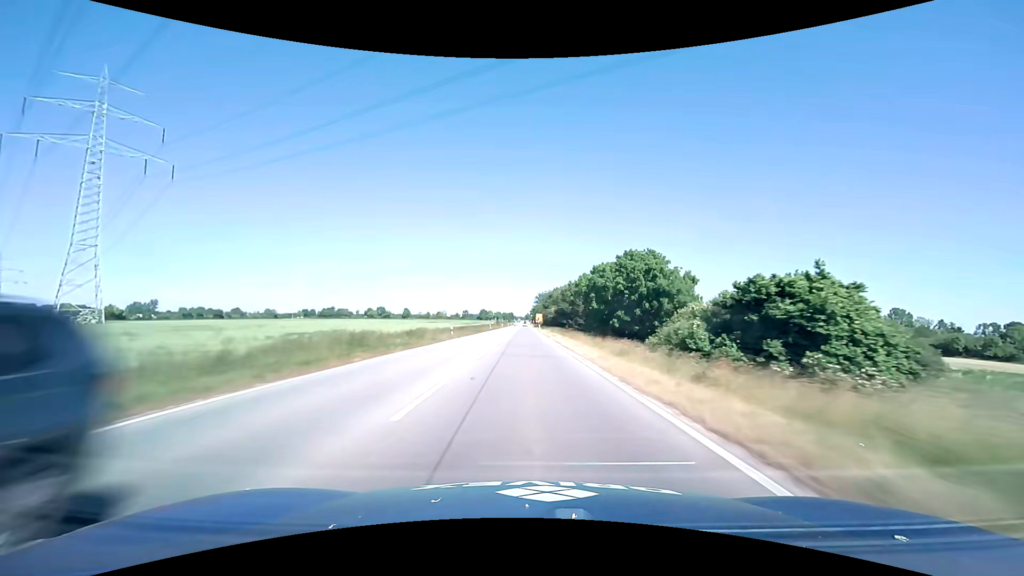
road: primary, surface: asphalt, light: Day
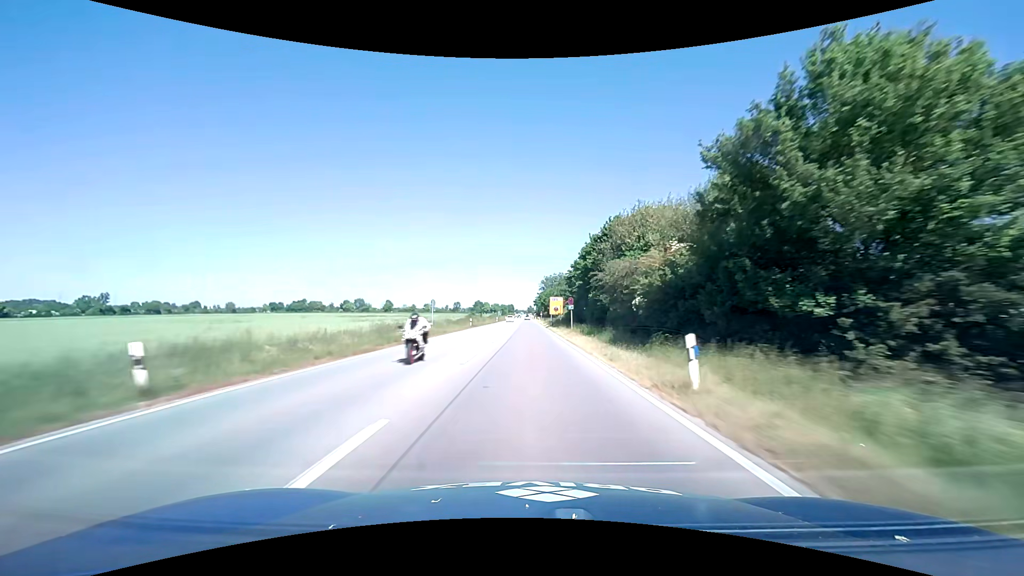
(-0.6, +86.7) m; 0°
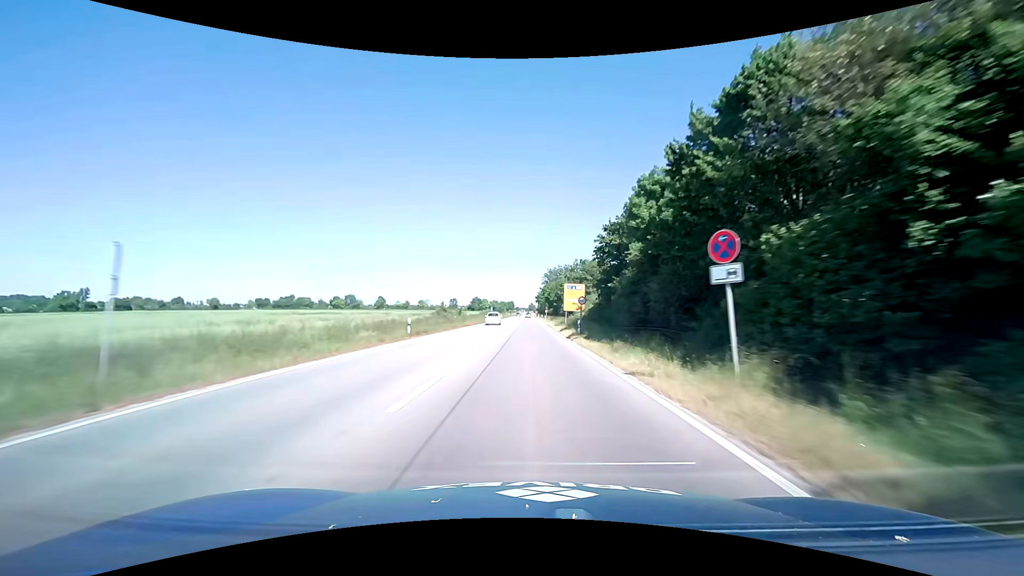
(-0.1, +30.2) m; 0°
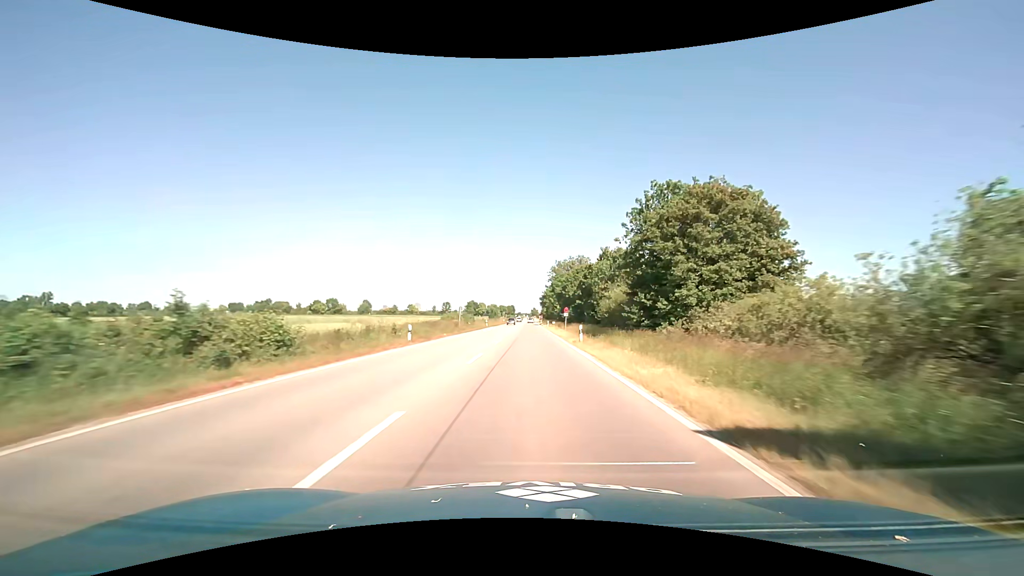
(-0.1, +50.4) m; 0°
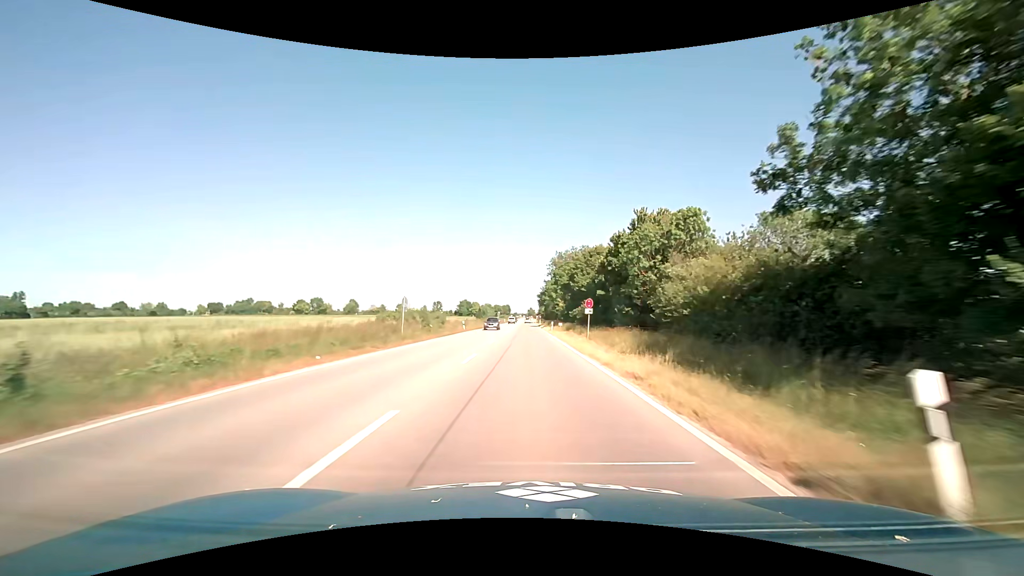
(+0.1, +23.6) m; 0°
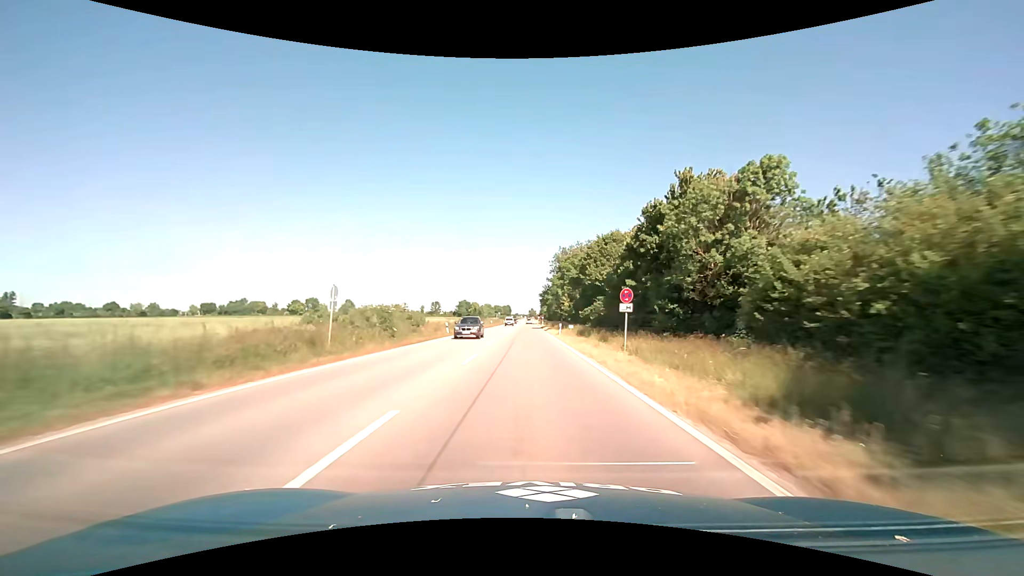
(0.0, +11.7) m; 0°
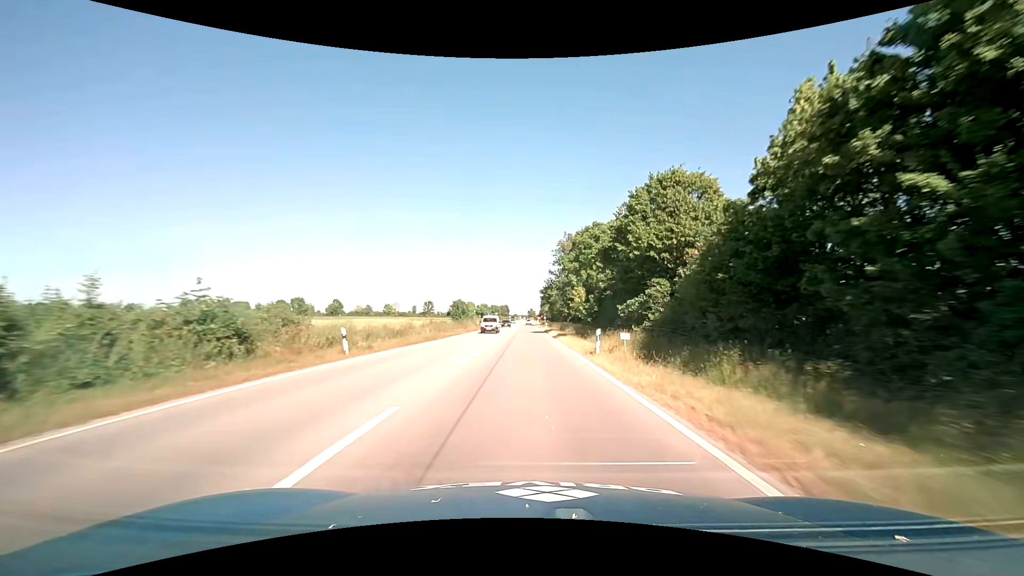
(+0.1, +23.2) m; 0°
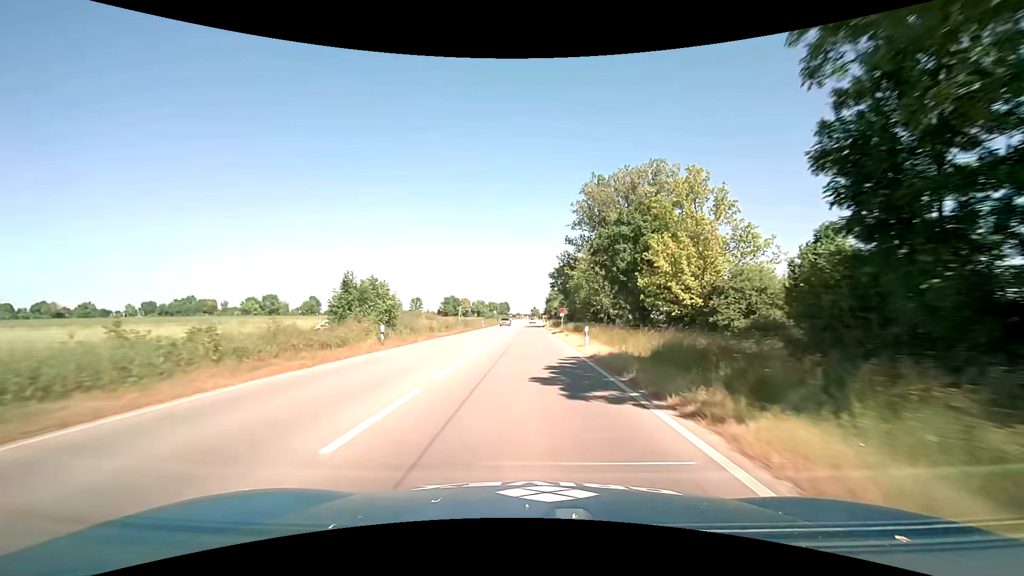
(+0.1, +45.7) m; 0°
(0, +10) (0, +20) (0, +30) (0, +40) (0, +50) (0, +60) (0, +70) (+1, +80) (+1, +90) (+1, +100) m
